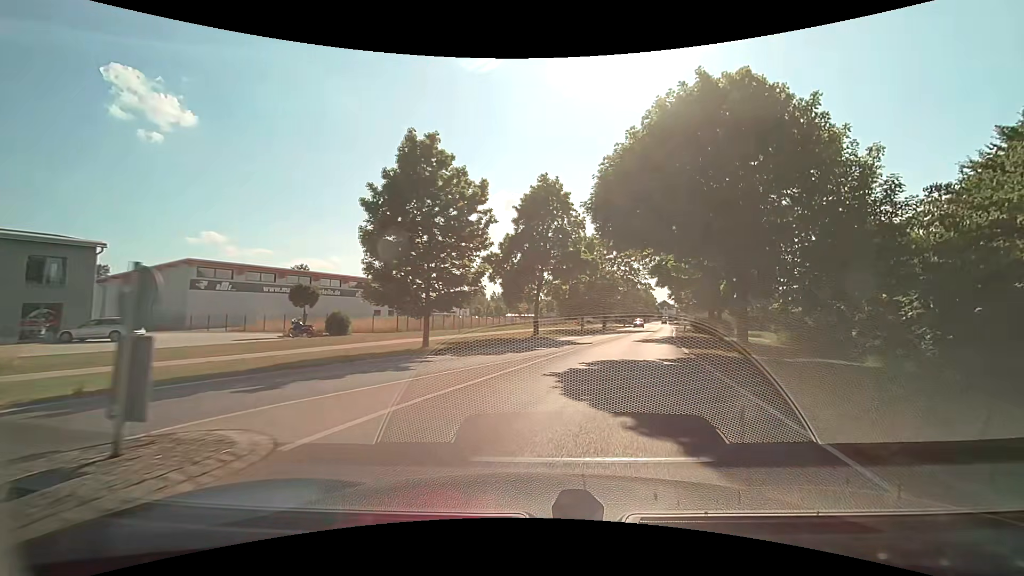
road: tertiary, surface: asphalt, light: Day
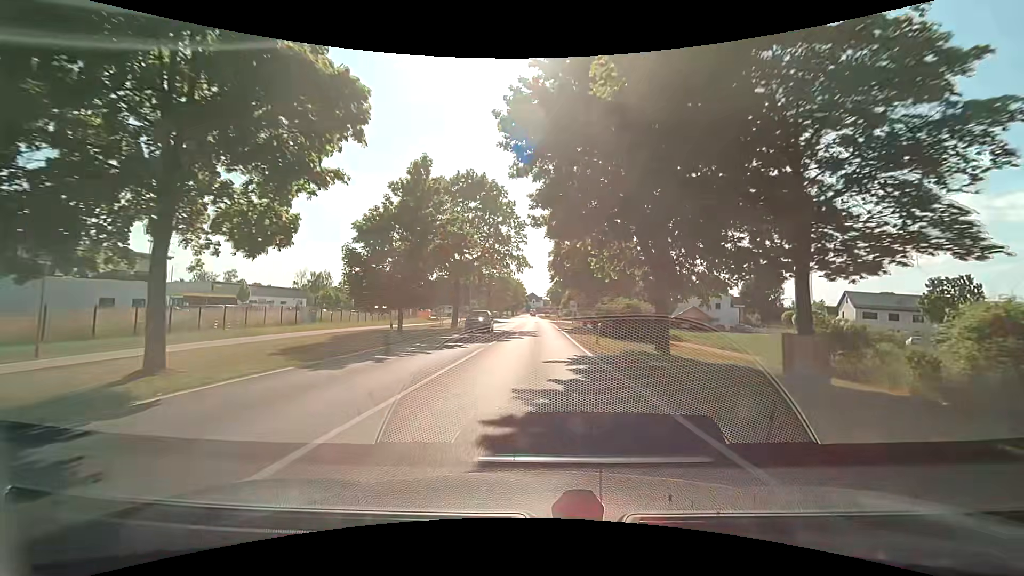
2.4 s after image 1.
(+4.7, +25.6) m; +15°
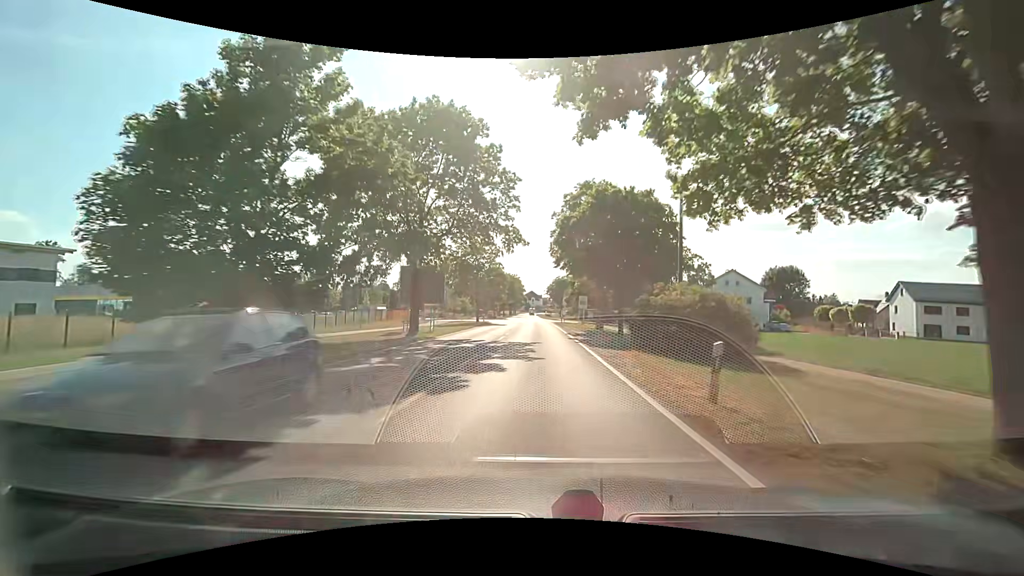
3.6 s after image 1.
(0.0, +14.3) m; +1°
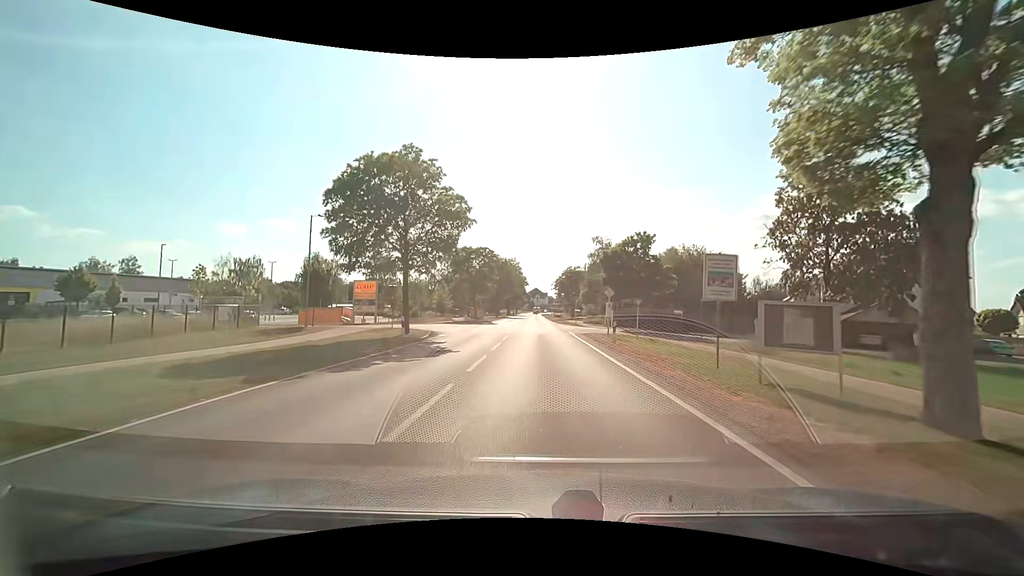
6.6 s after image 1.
(-0.8, +36.5) m; -1°
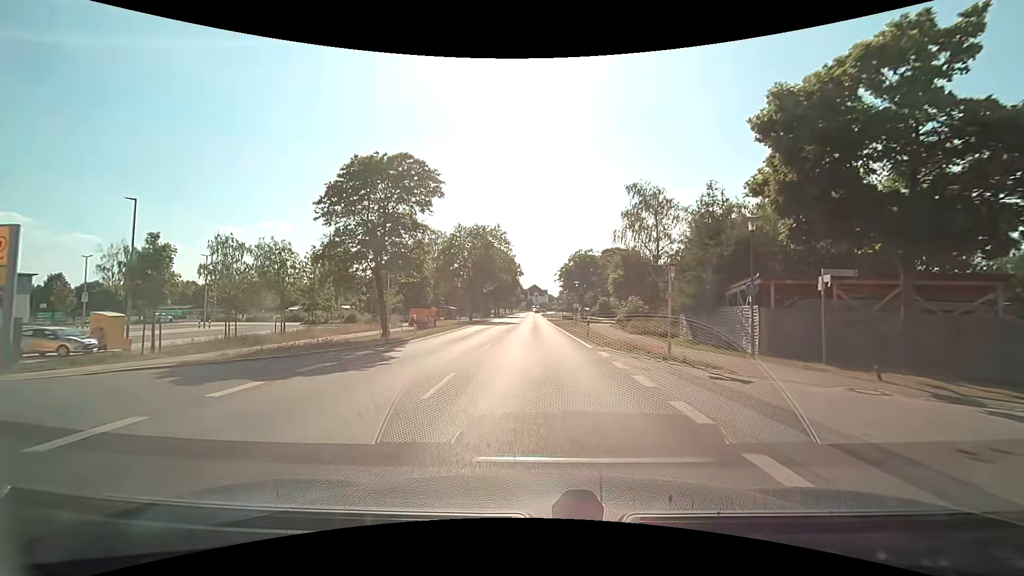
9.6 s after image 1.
(-0.3, +36.4) m; 0°
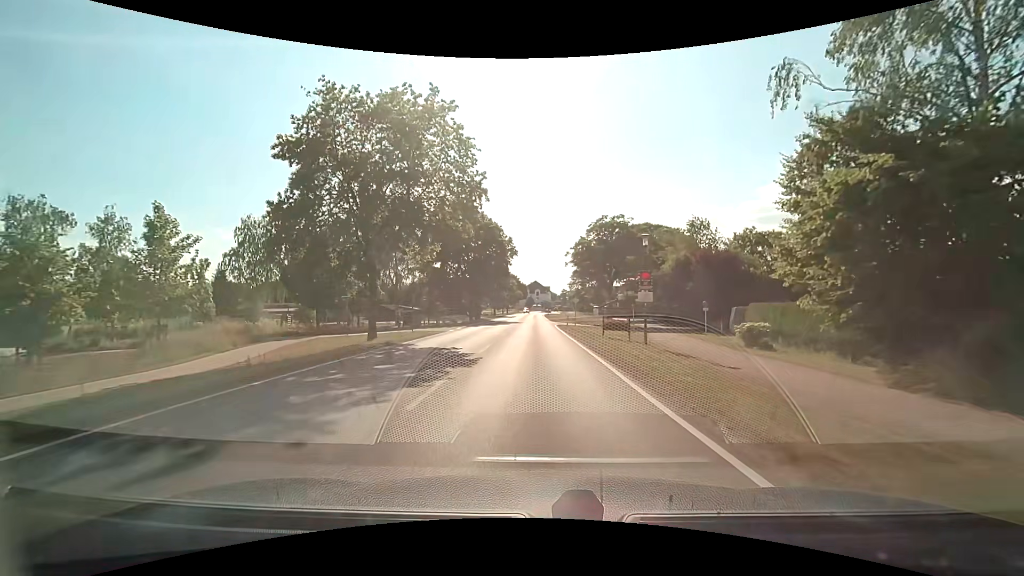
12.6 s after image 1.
(-0.5, +37.0) m; 0°
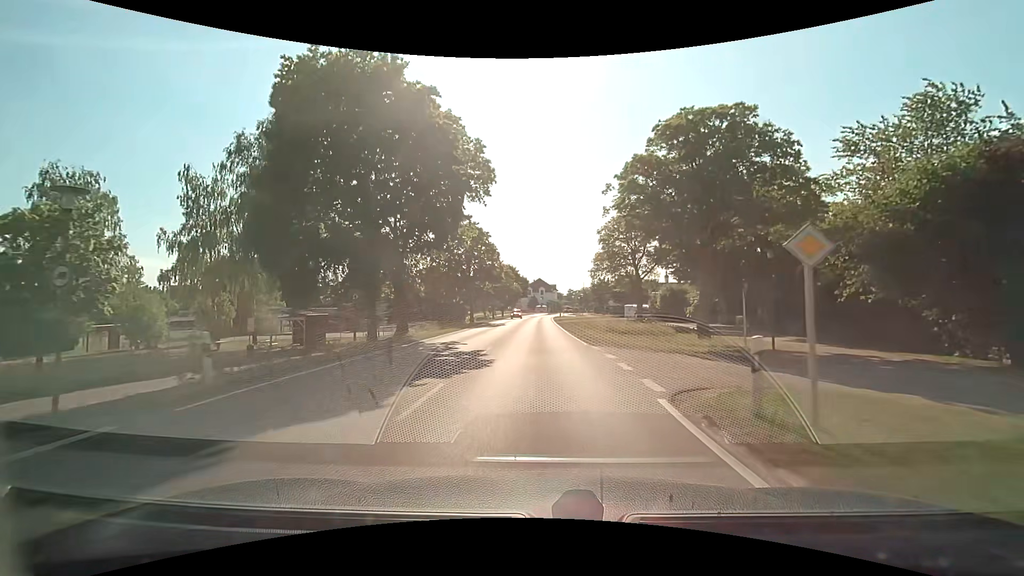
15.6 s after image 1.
(-0.3, +36.5) m; -1°
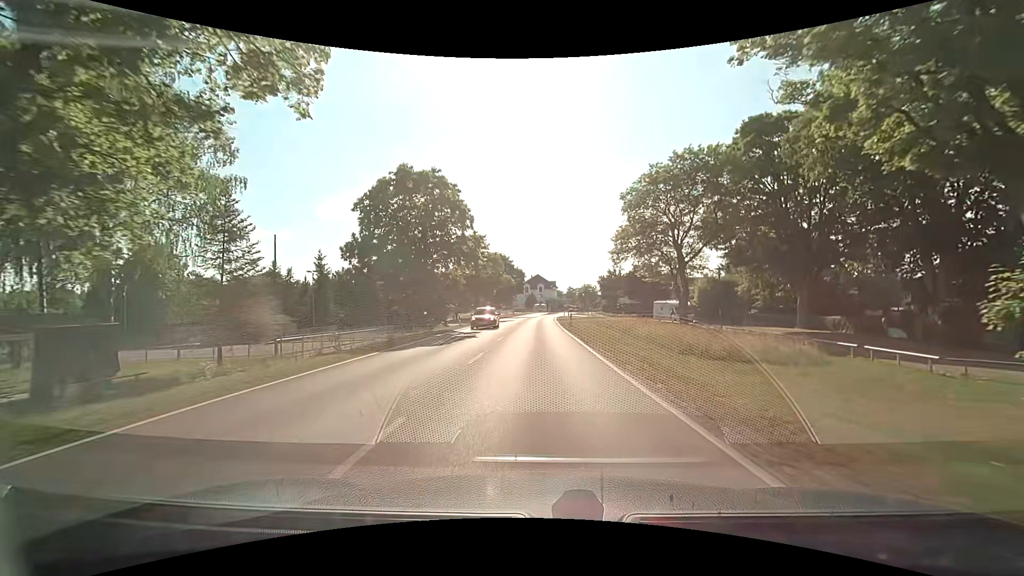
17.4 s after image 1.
(0.0, +20.8) m; 0°
(0, +10) (0, +20) (0, +30) (0, +40) (0, +50) (0, +60) (+1, +70) (+1, +80) (+2, +90) (+3, +100) m
